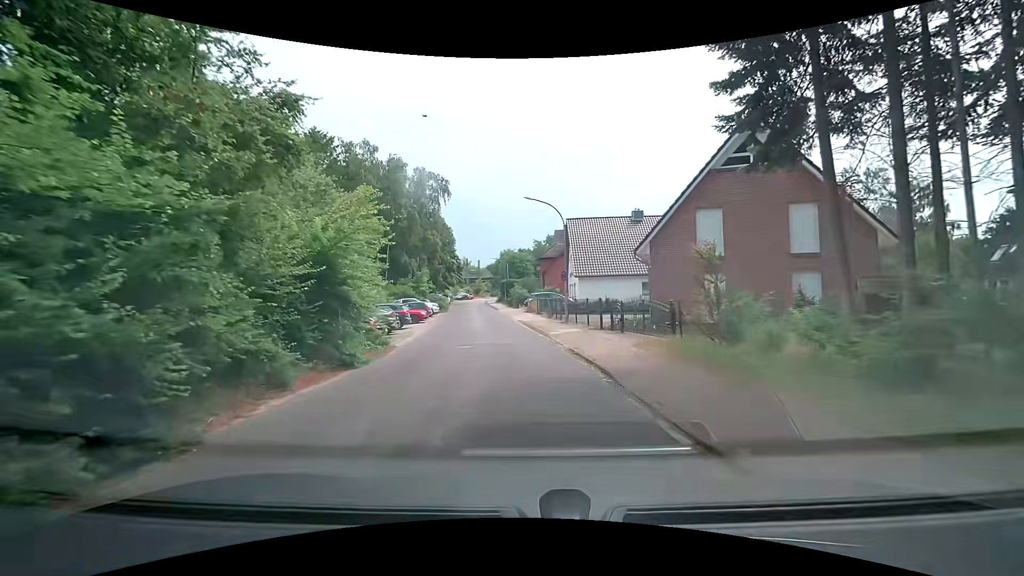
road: residential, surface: asphalt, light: Day
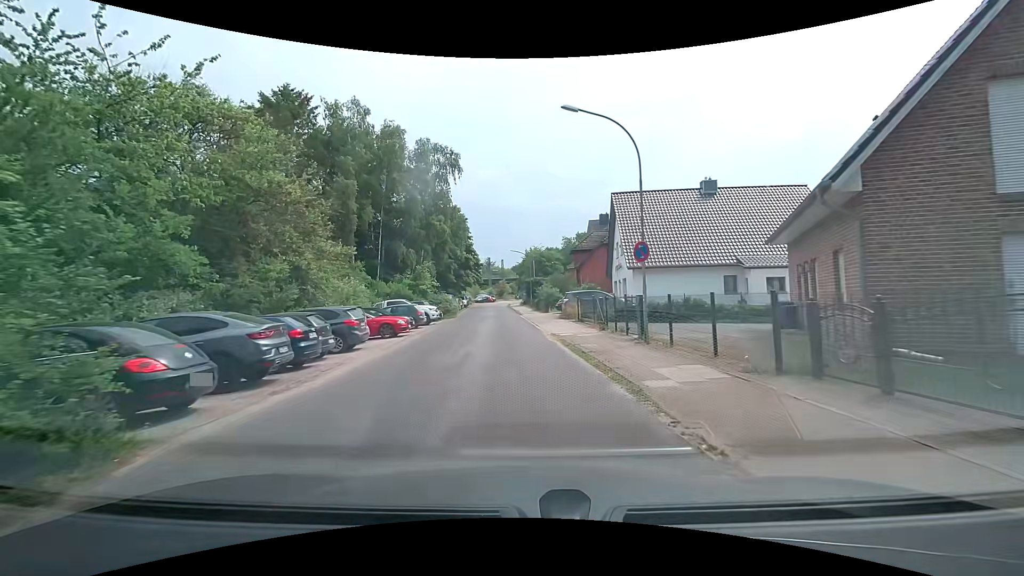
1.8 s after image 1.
(-0.8, +13.0) m; -5°
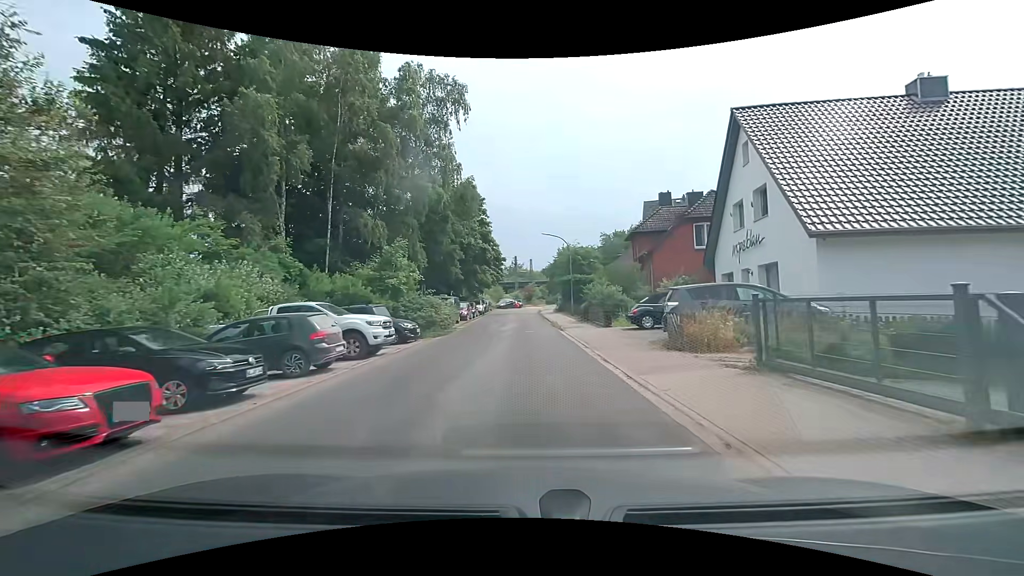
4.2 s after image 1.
(-0.7, +17.6) m; -3°
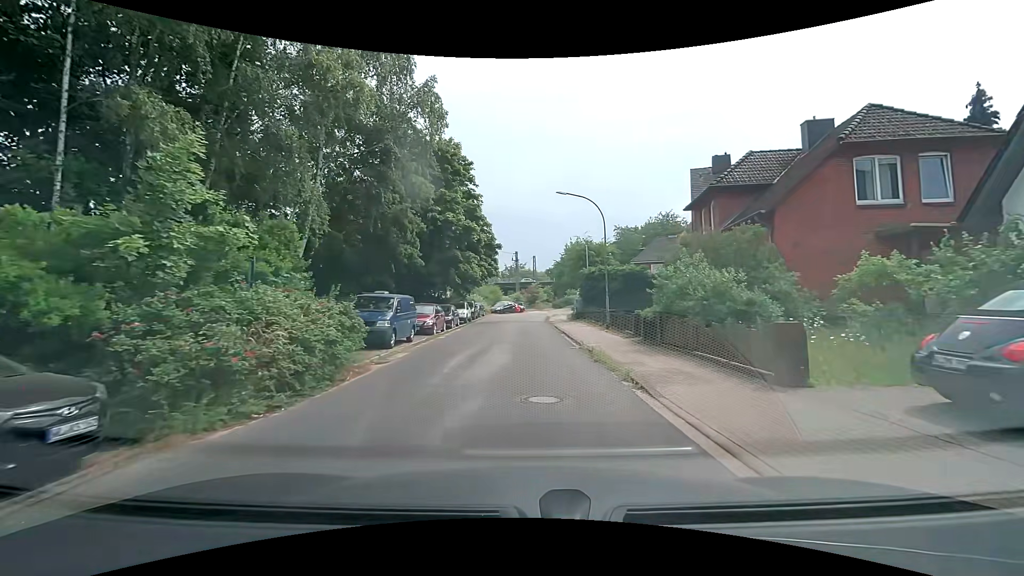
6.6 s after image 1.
(-0.2, +15.8) m; -1°
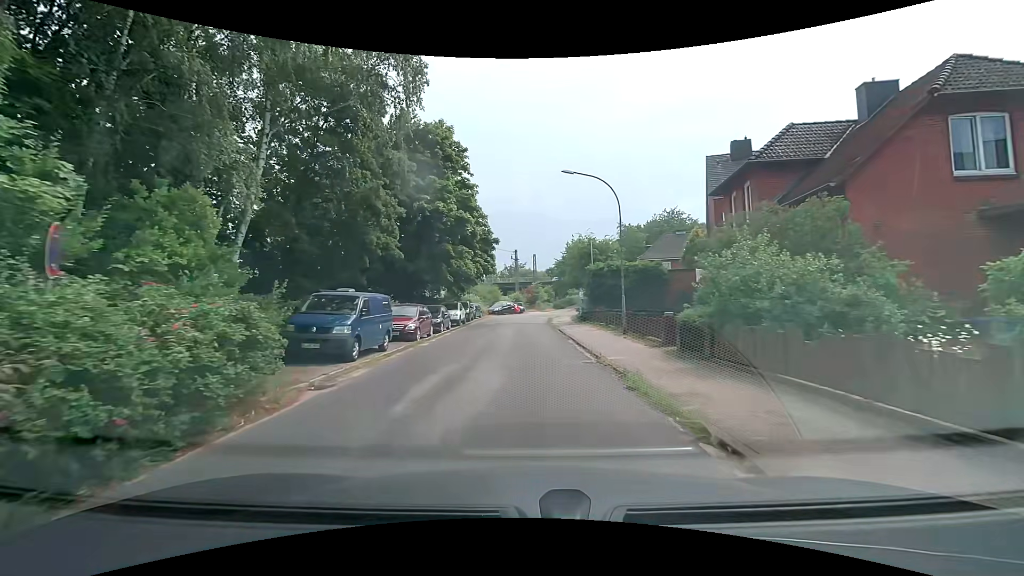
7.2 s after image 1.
(0.0, +3.9) m; 0°
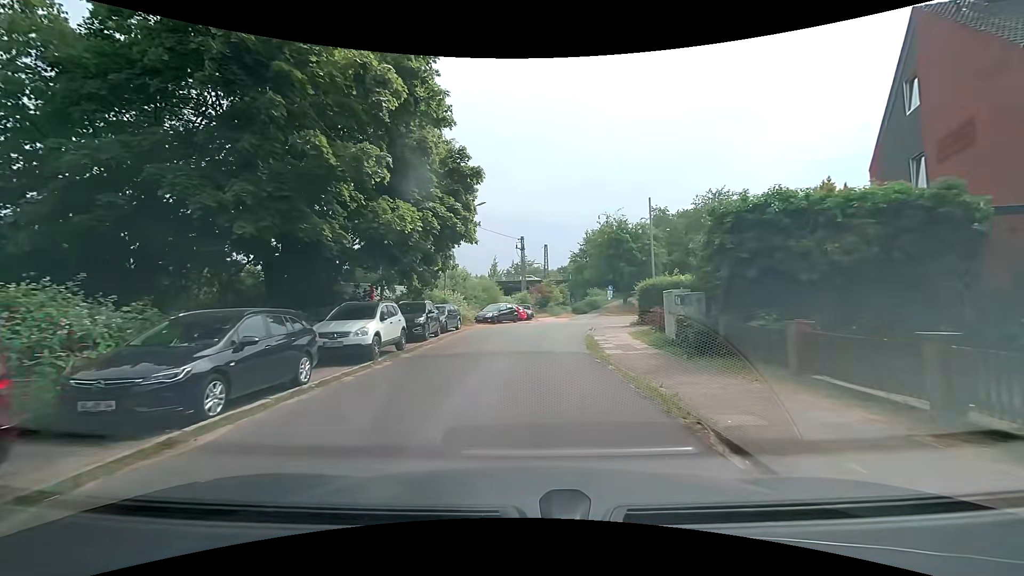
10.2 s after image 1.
(-0.1, +20.4) m; -1°
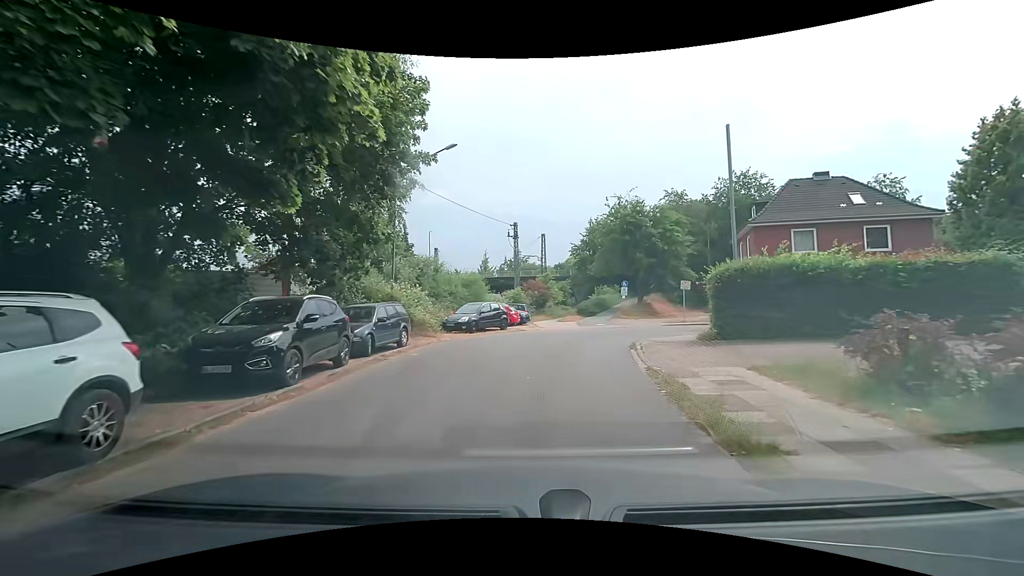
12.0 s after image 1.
(+0.2, +11.5) m; +1°
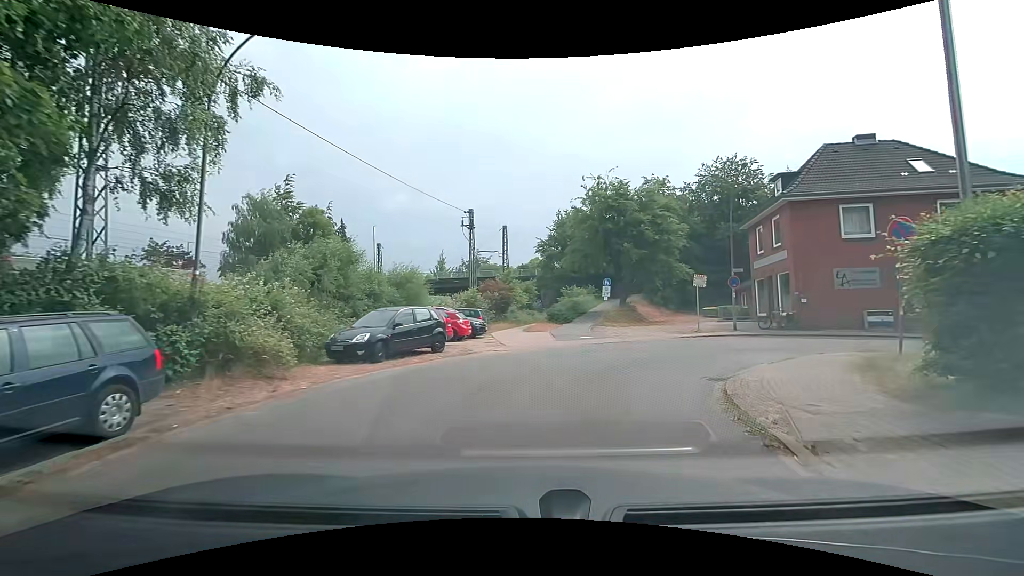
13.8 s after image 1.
(+0.2, +10.1) m; +5°
(+1, +10) (+7, +18) (+16, +20) (+26, +18) (+36, +14) (+45, +11) (+54, +8) (+64, +4) (+73, +1) (+83, -3) m
